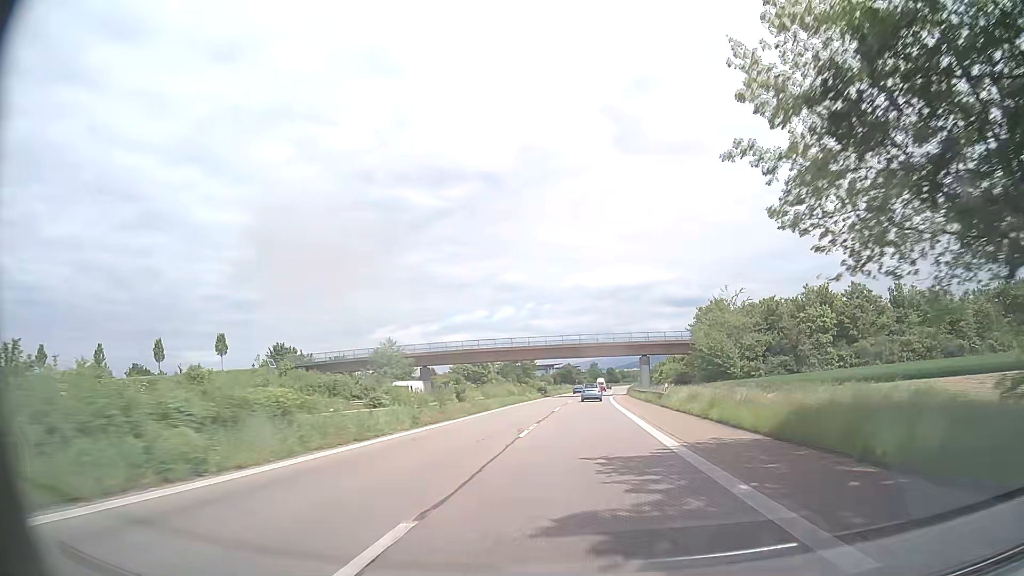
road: trunk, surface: asphalt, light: Day
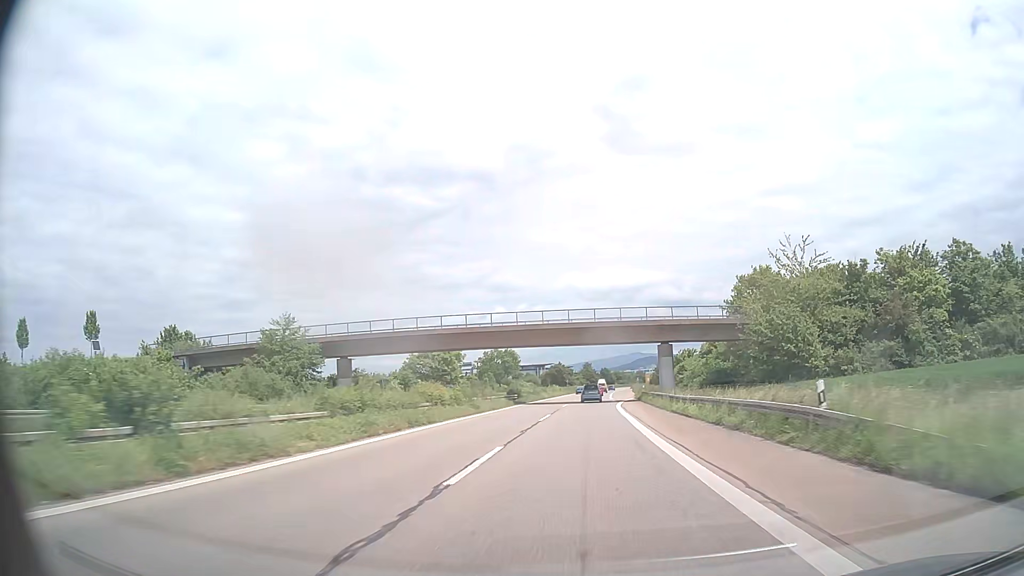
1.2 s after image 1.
(+0.1, +27.4) m; +1°
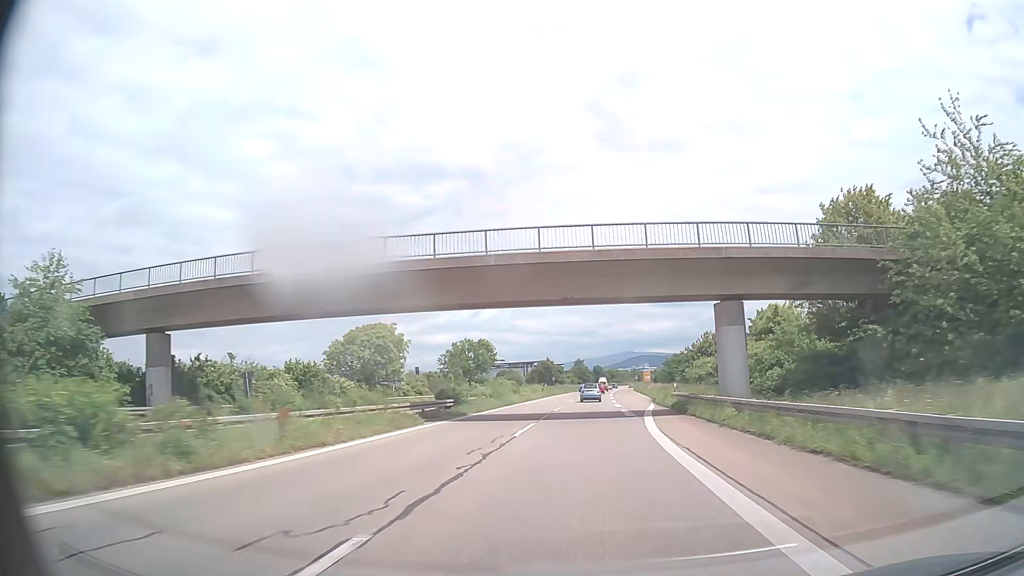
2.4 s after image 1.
(+0.2, +27.3) m; +1°
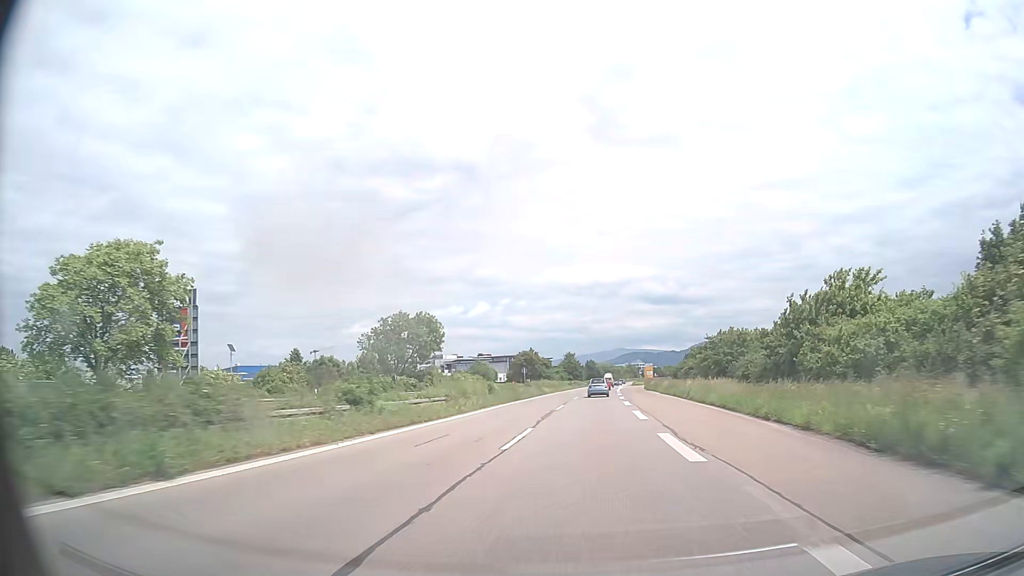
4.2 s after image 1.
(+0.2, +40.6) m; 0°
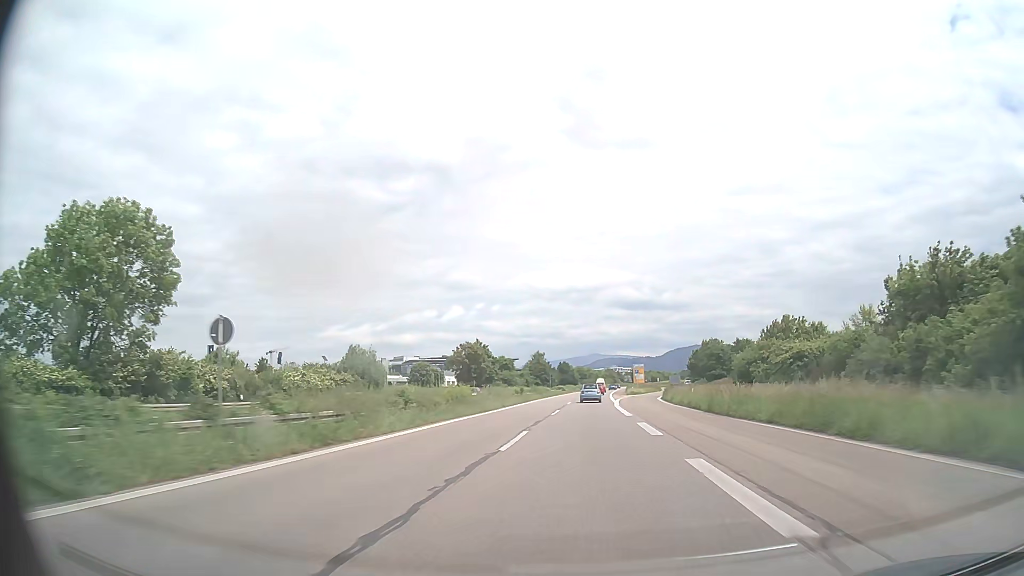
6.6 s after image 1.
(+1.4, +53.9) m; +3°
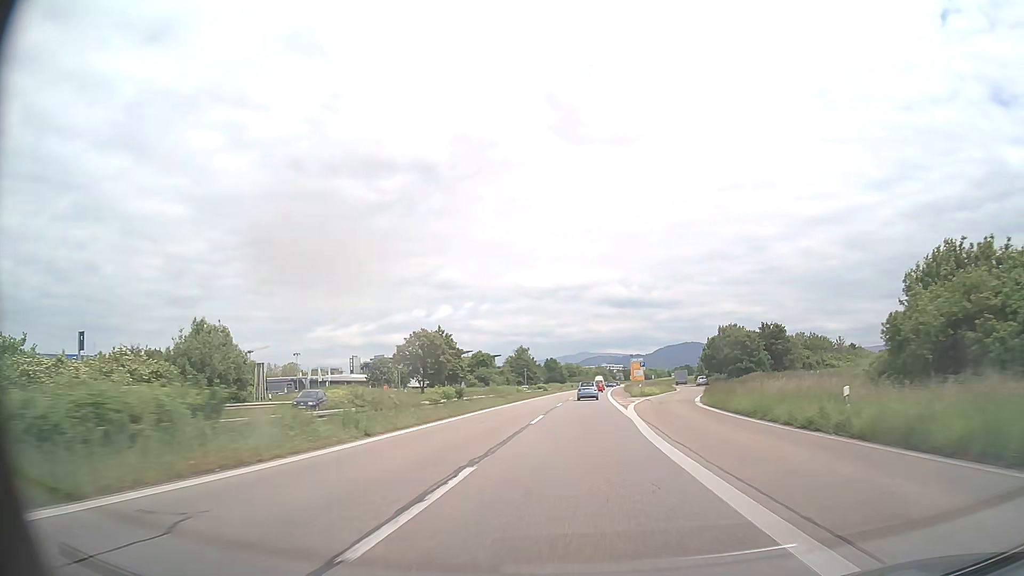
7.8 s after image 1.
(+0.2, +27.1) m; +1°
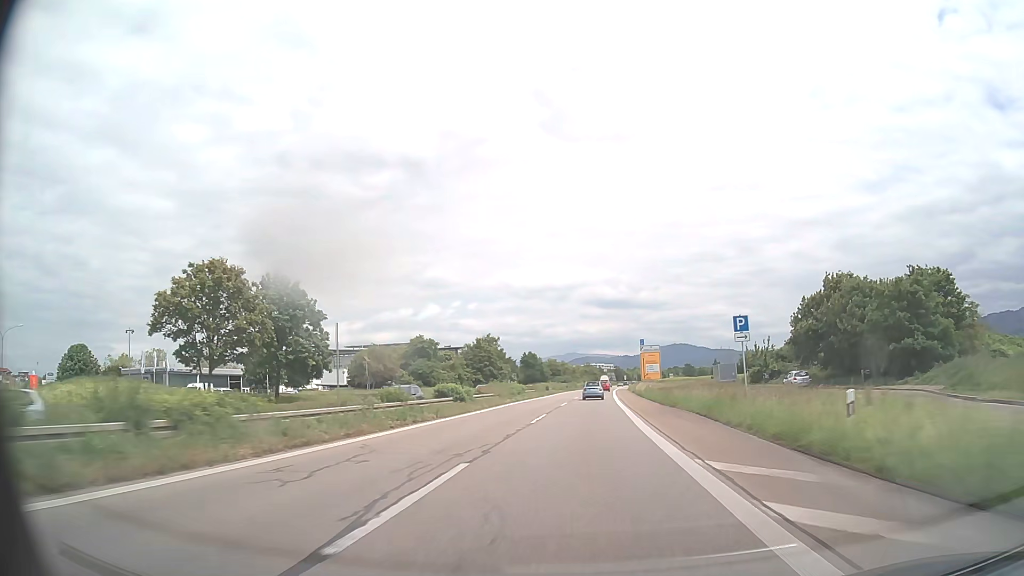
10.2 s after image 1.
(+0.5, +54.5) m; +1°
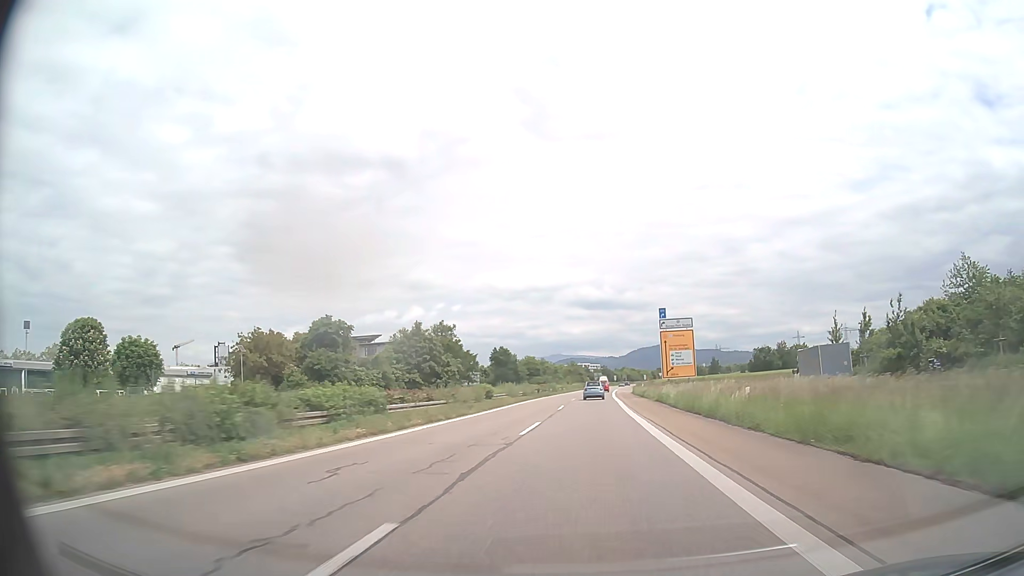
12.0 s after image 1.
(+0.4, +41.0) m; +1°
(0, +10) (0, +20) (0, +30) (0, +40) (0, +50) (+1, +60) (+1, +70) (+1, +80) (+2, +90) (+2, +100) m
